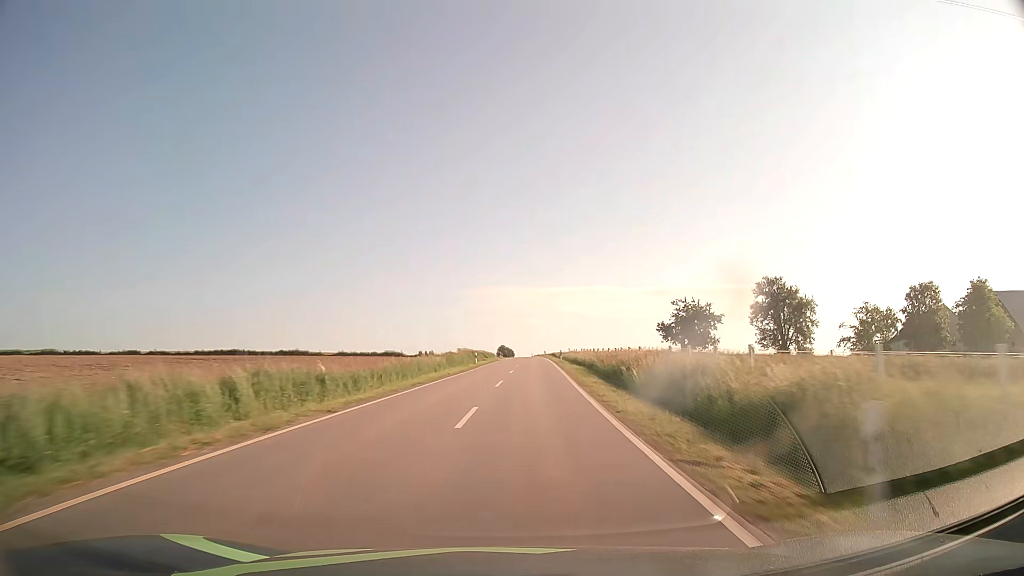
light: Day
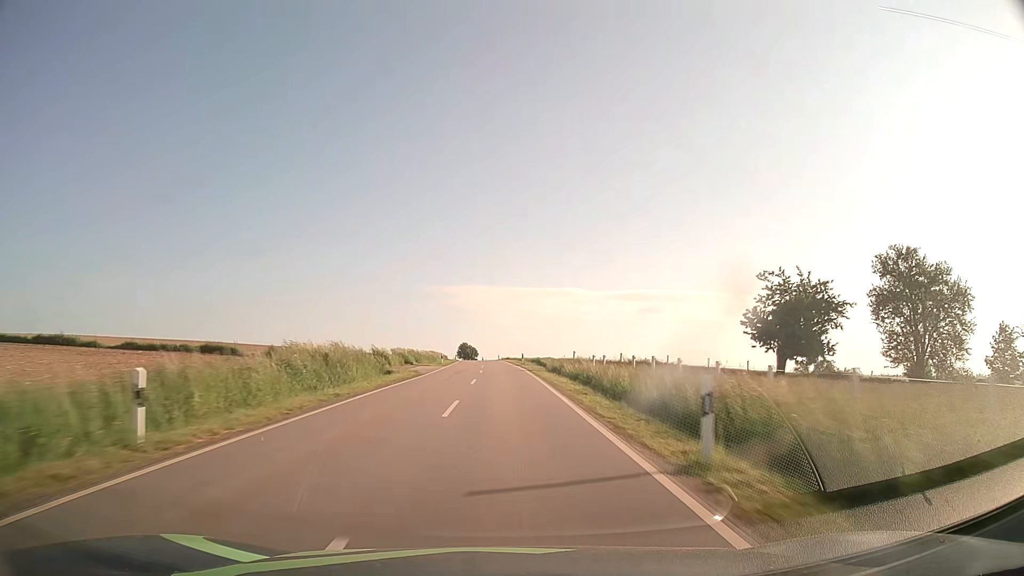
(+2.0, +46.8) m; +3°
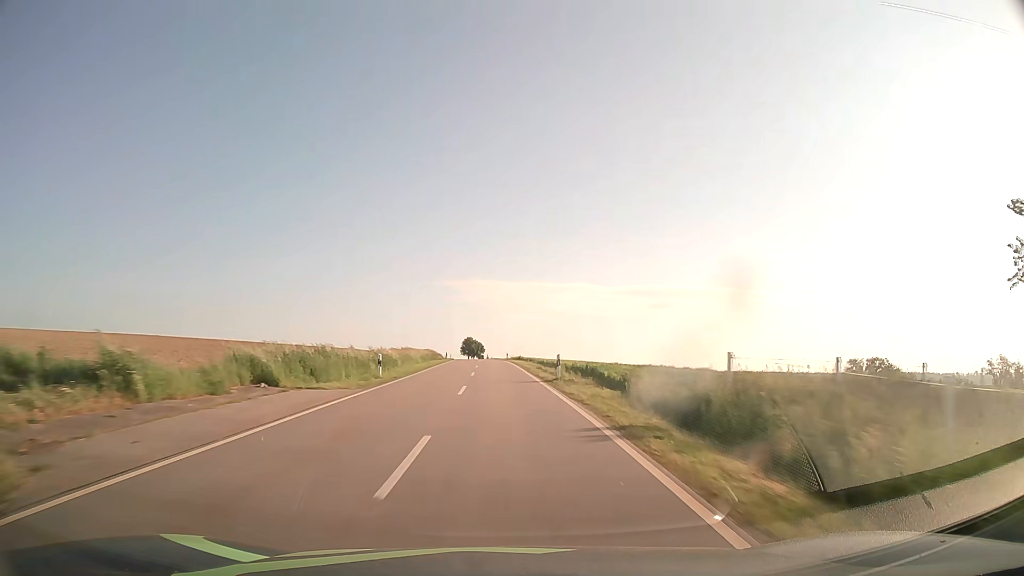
(-0.2, +31.4) m; -1°
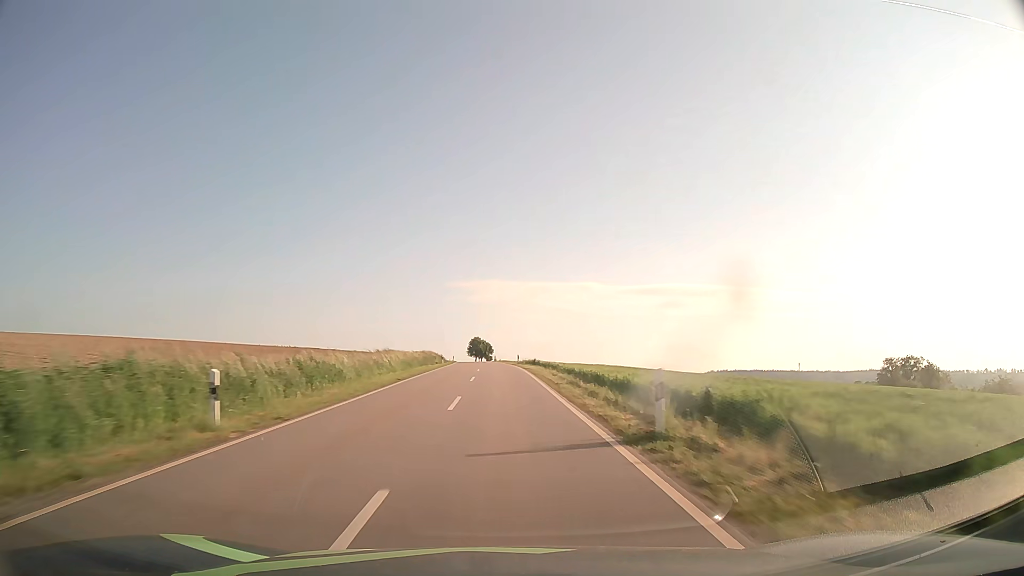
(-0.1, +15.7) m; -1°
